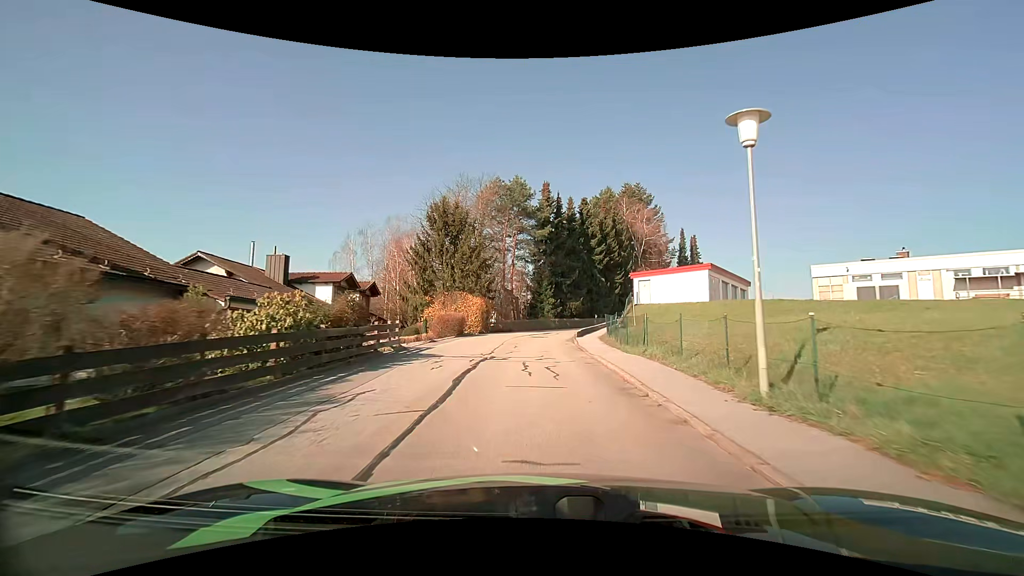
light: Day
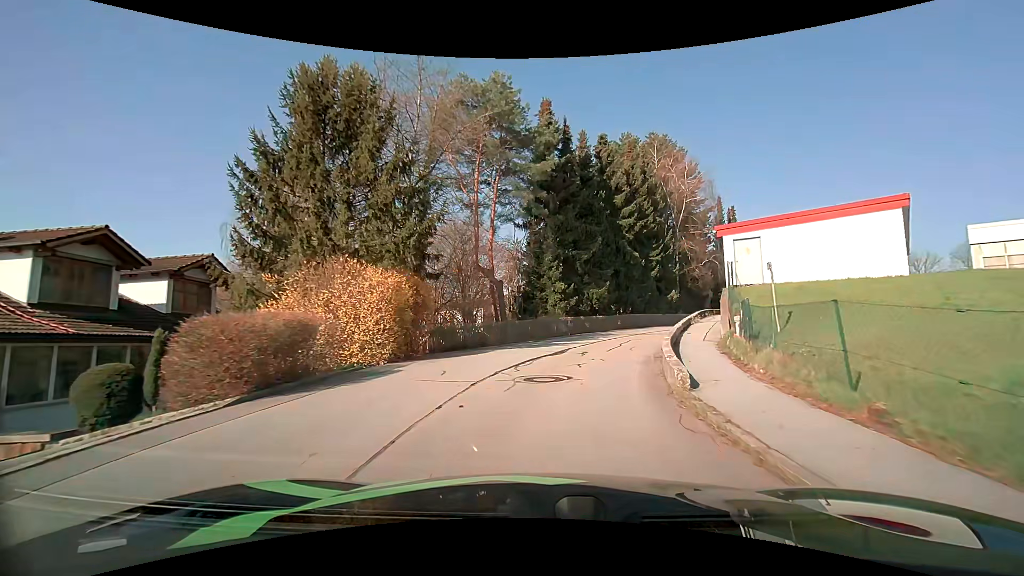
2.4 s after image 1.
(-0.2, +21.0) m; -1°
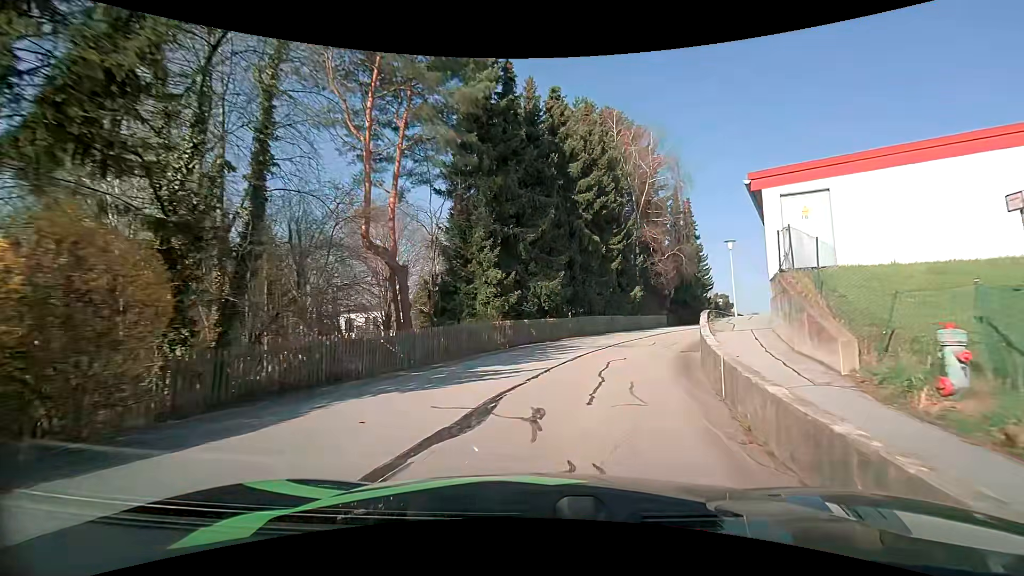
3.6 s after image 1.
(+0.5, +9.7) m; +6°
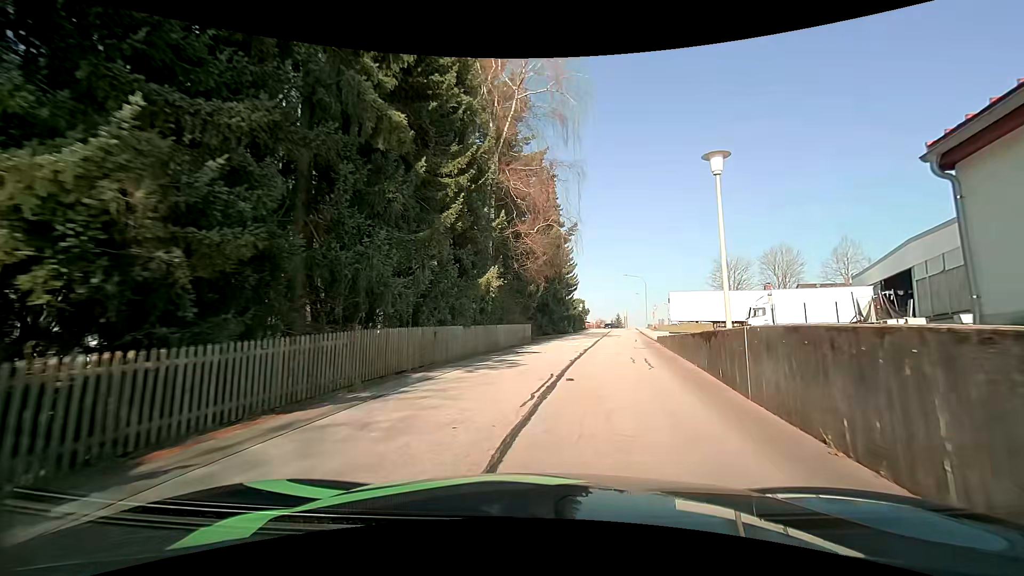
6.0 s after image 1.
(+2.9, +18.8) m; +18°
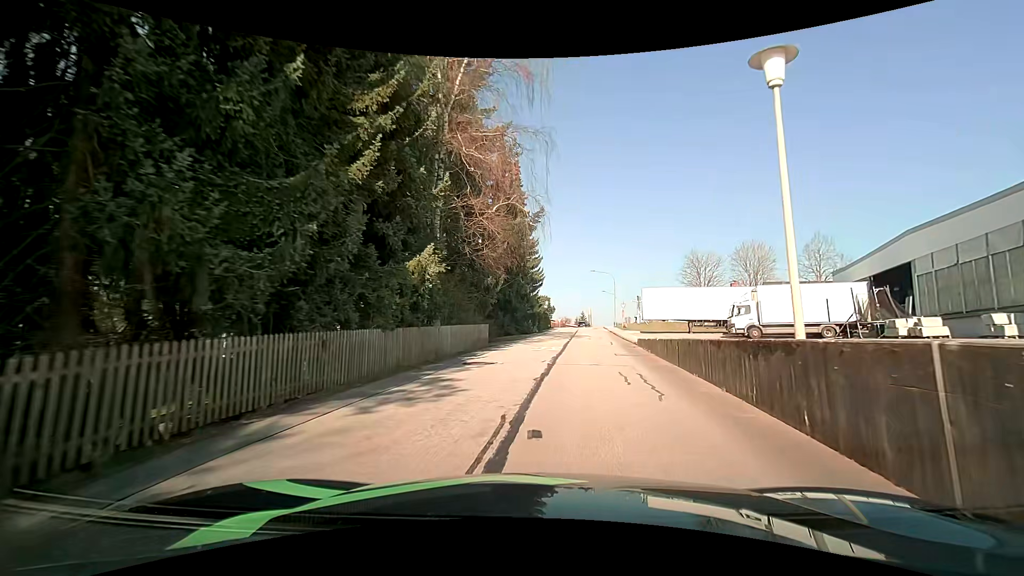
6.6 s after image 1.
(+0.1, +4.9) m; +3°
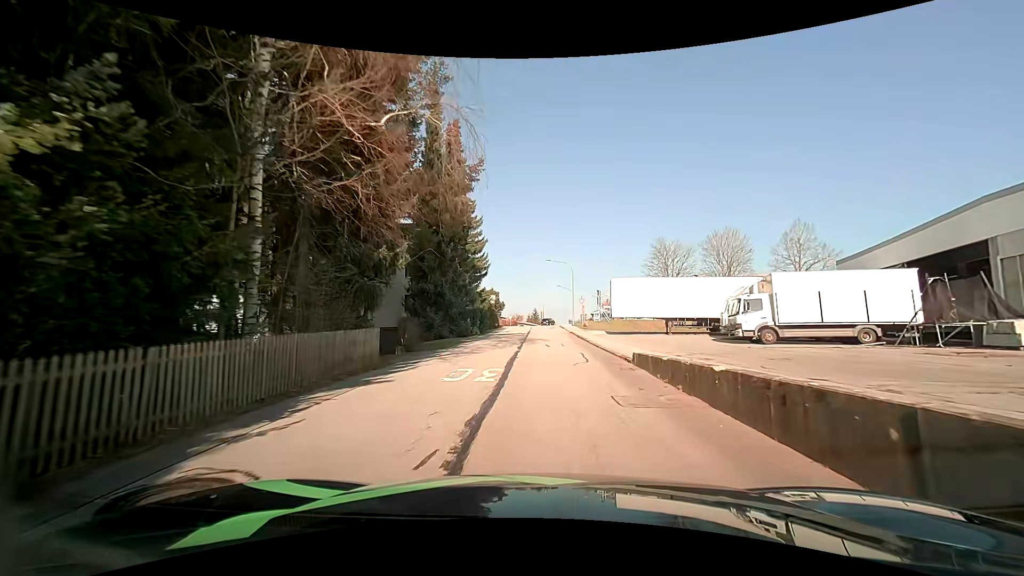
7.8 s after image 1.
(+0.6, +10.1) m; +6°
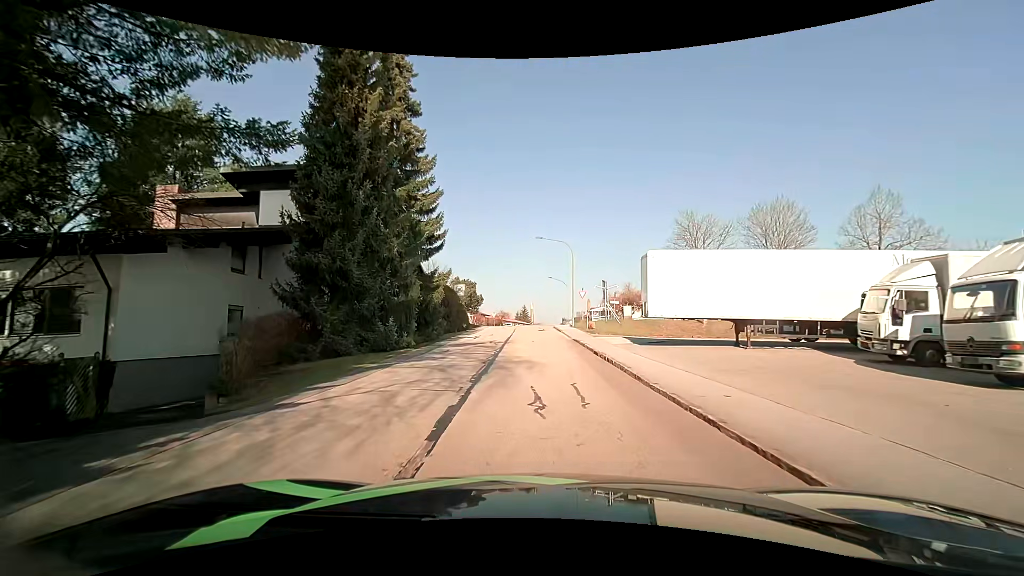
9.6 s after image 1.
(+0.3, +15.0) m; +1°
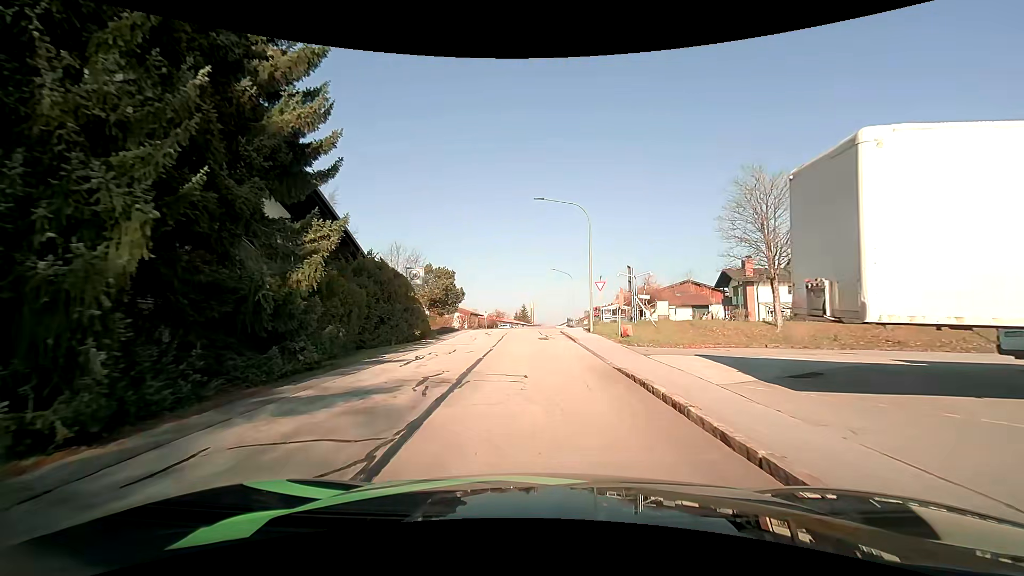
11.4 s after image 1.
(+0.1, +13.7) m; 0°
